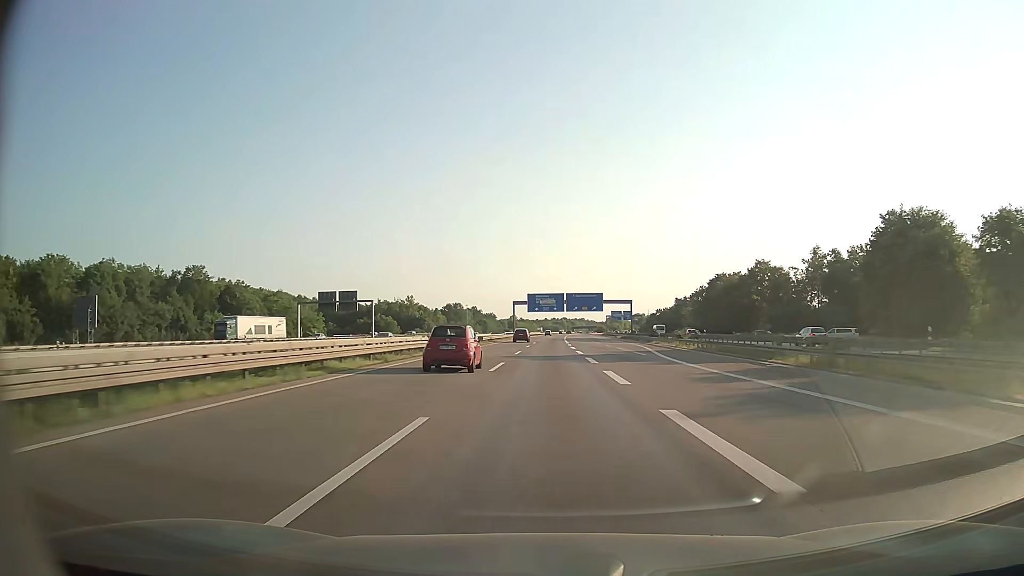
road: motorway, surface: asphalt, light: Day
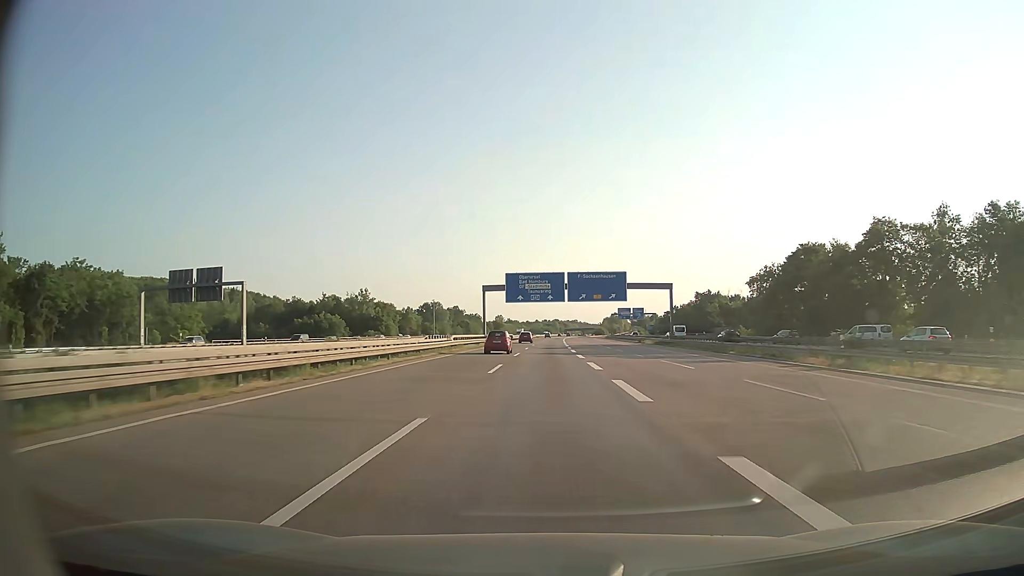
(+0.5, +52.4) m; +1°
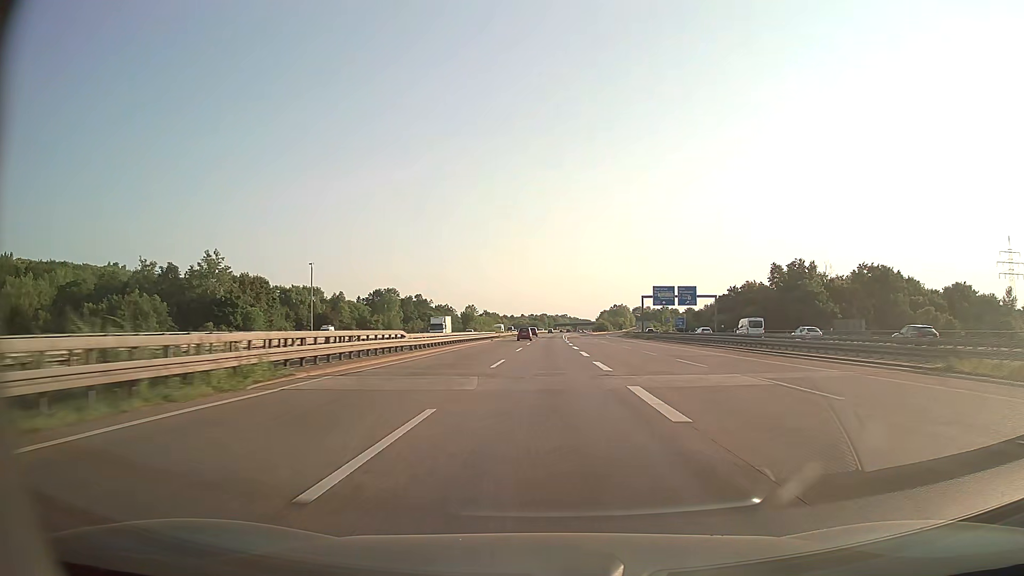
(+0.6, +87.3) m; +1°
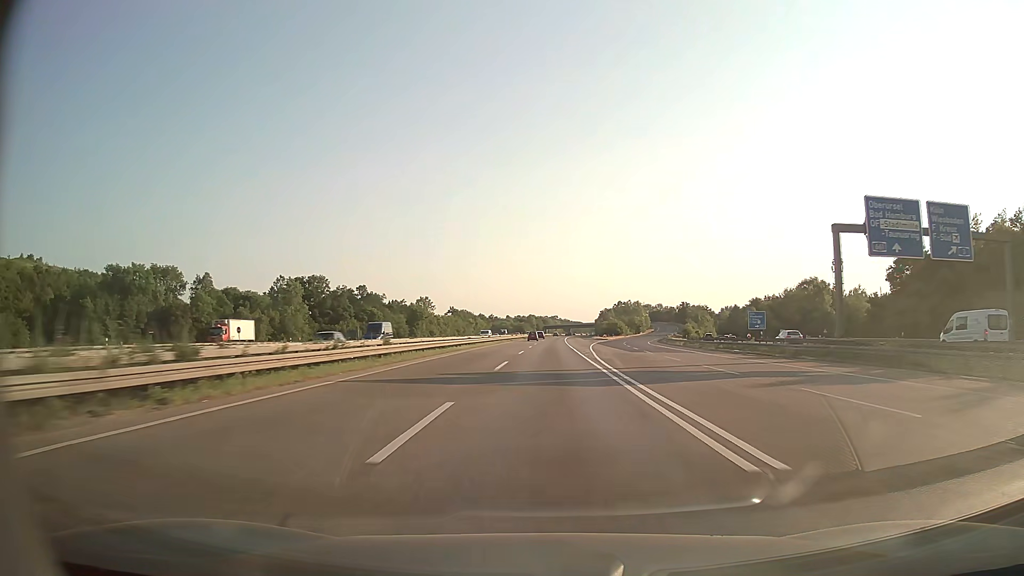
(+0.4, +87.2) m; +1°
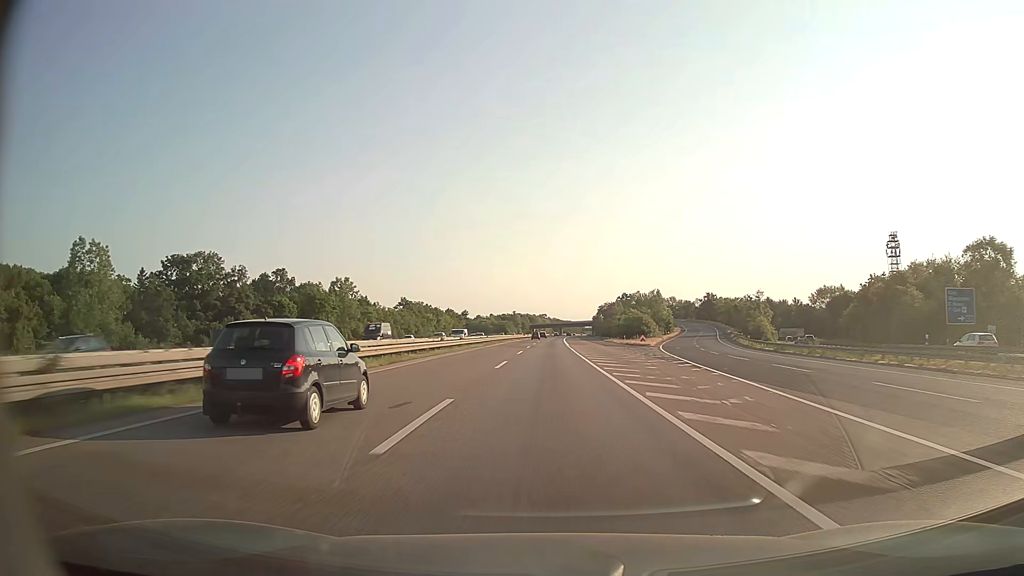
(+0.7, +69.7) m; +1°
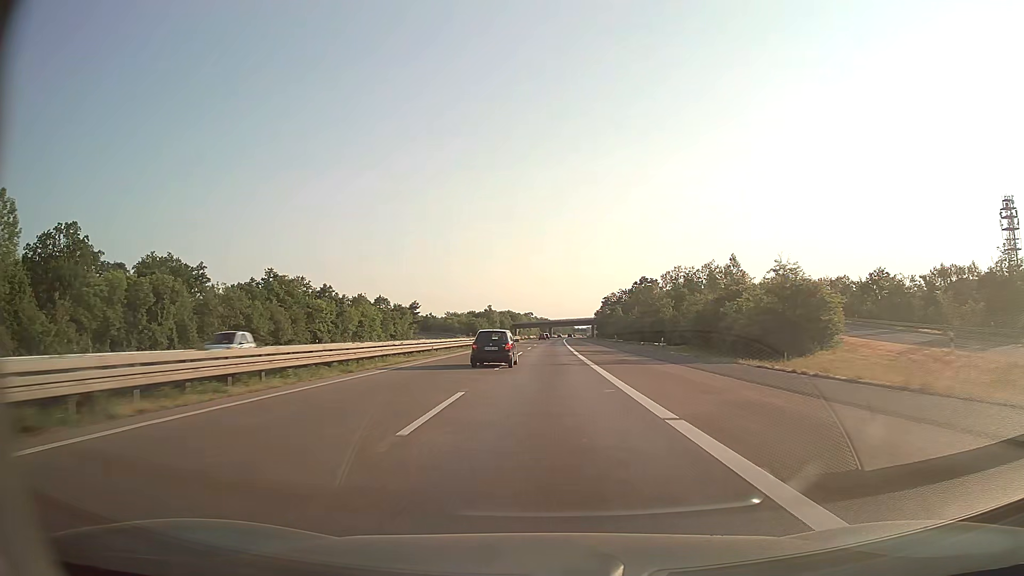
(+0.8, +87.2) m; +1°
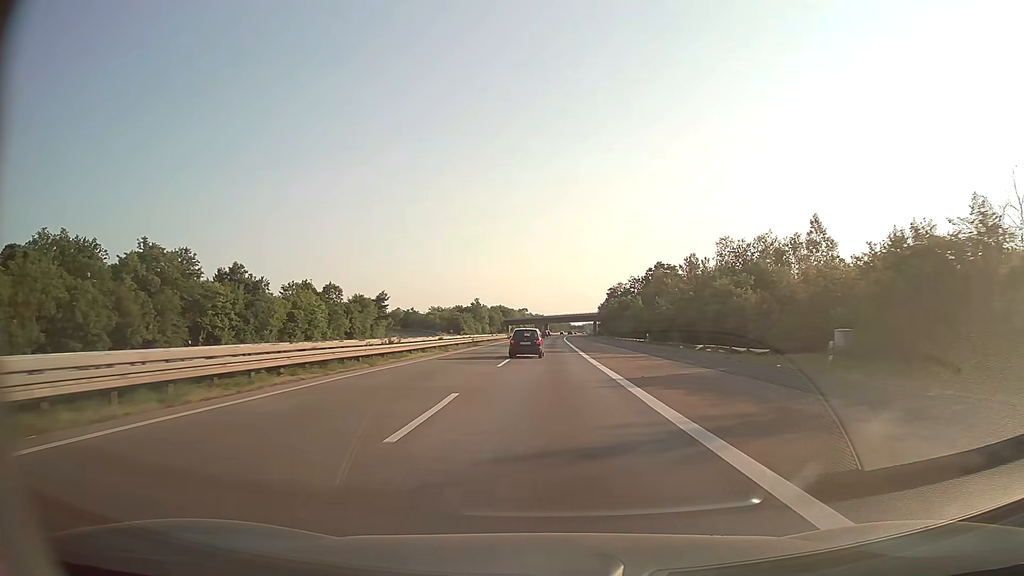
(+0.1, +34.9) m; 0°
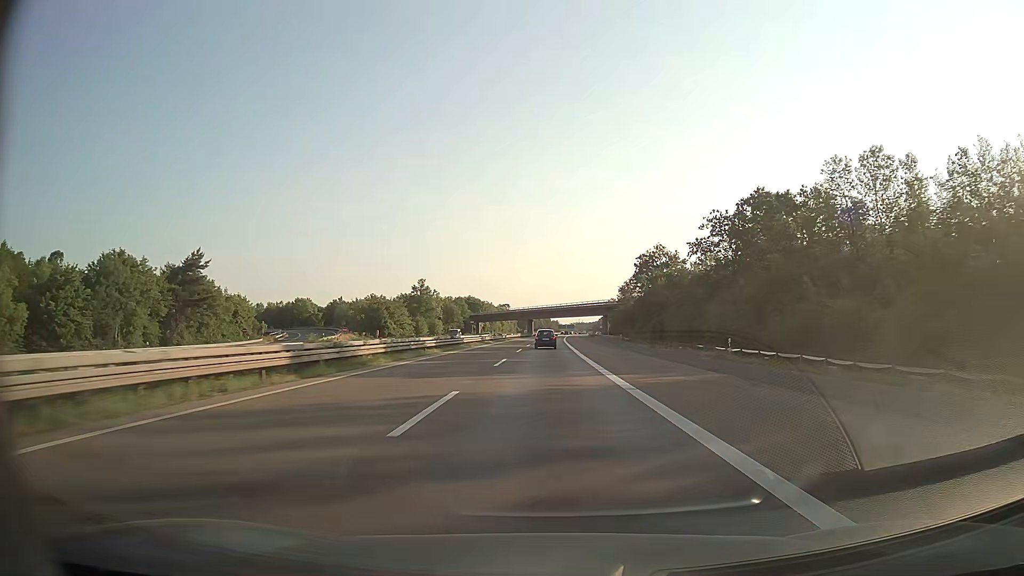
(+1.0, +87.3) m; +1°
(0, +10) (0, +20) (0, +30) (0, +40) (0, +50) (0, +60) (0, +70) (+1, +80) (+1, +90) (+1, +100) m
